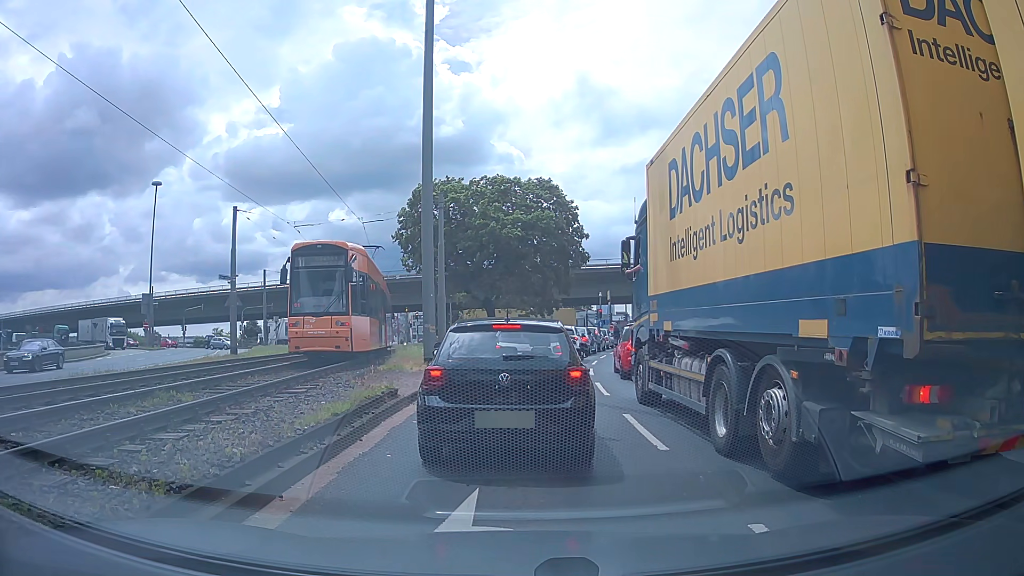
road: primary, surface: asphalt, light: Day
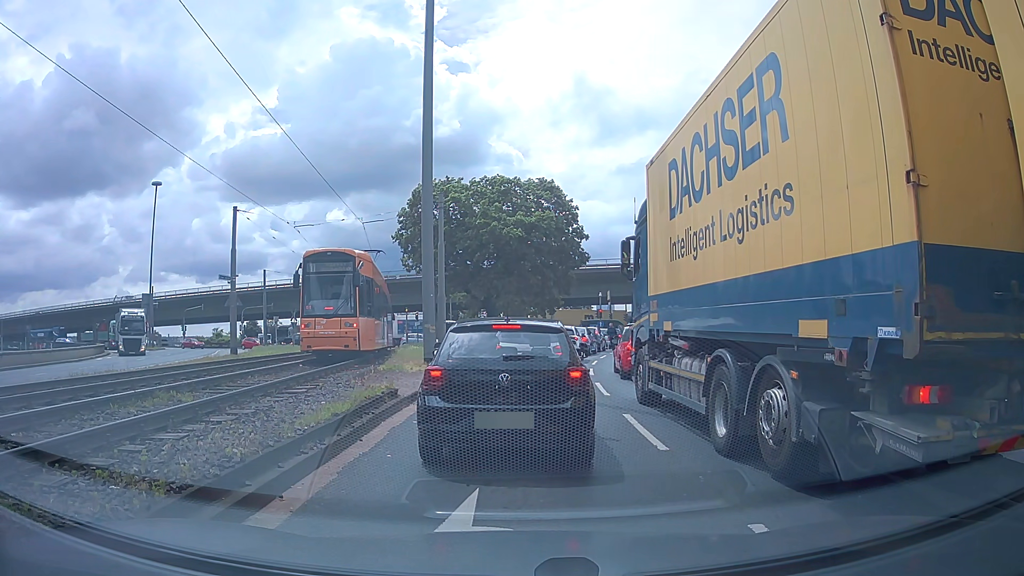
(0.0, +0.1) m; 0°
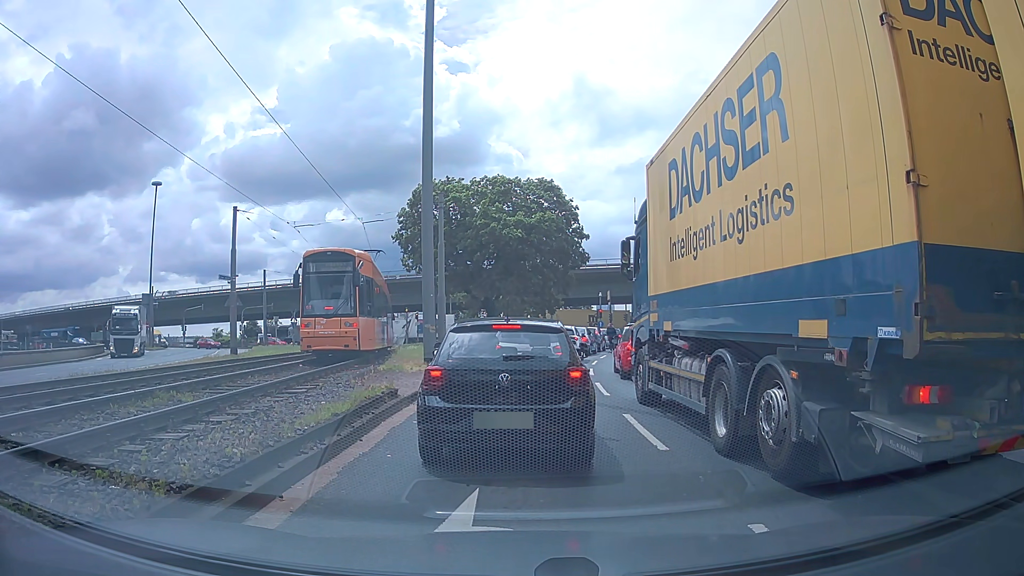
(0.0, 0.0) m; 0°
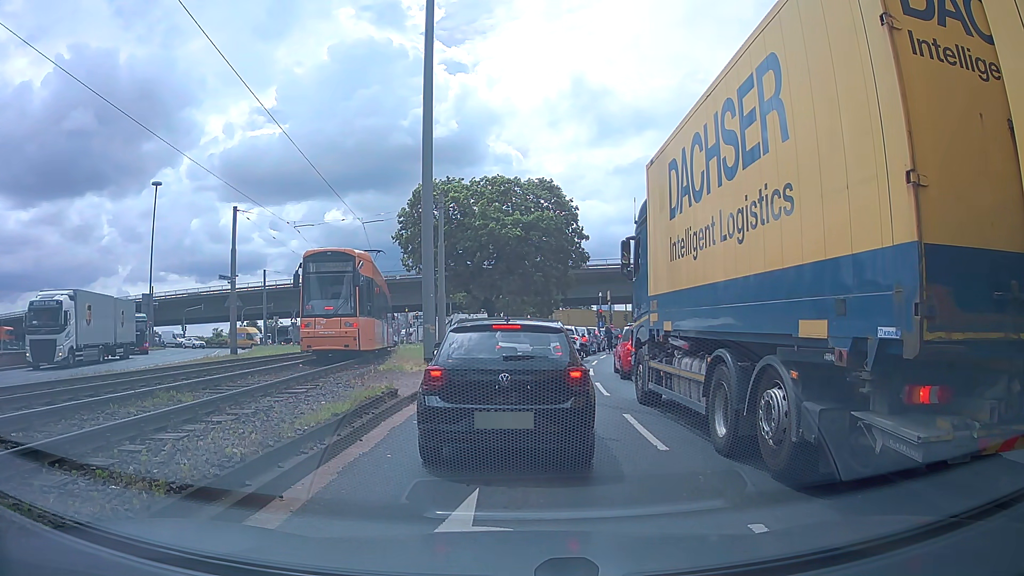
(0.0, 0.0) m; 0°
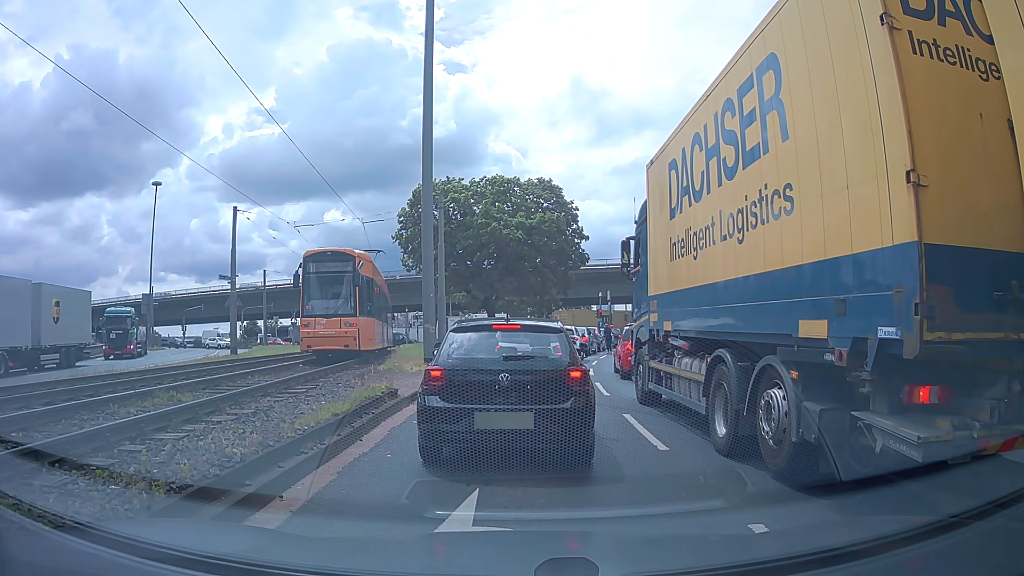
(0.0, 0.0) m; 0°
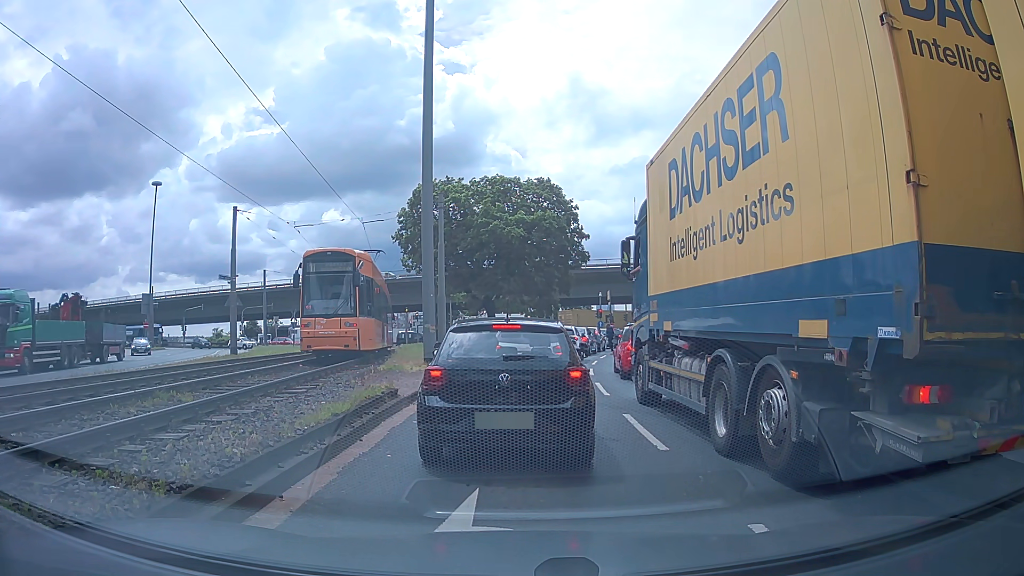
(0.0, 0.0) m; 0°
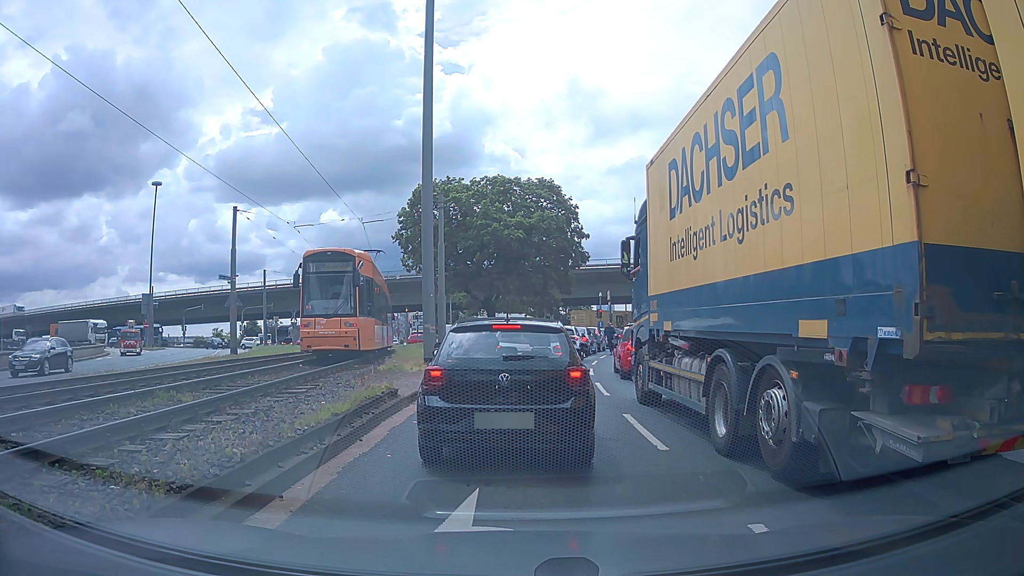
(0.0, 0.0) m; 0°
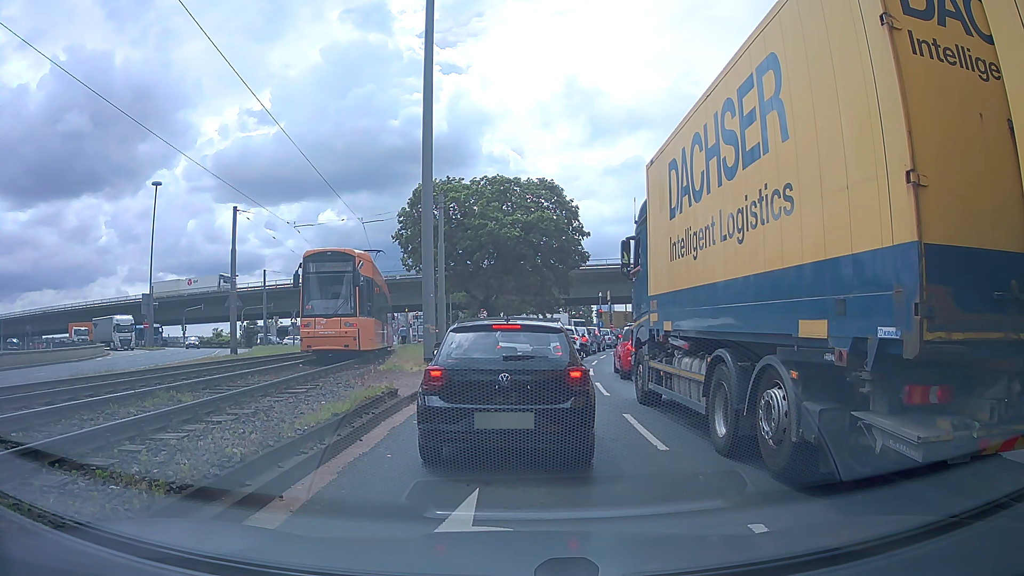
(0.0, 0.0) m; 0°
